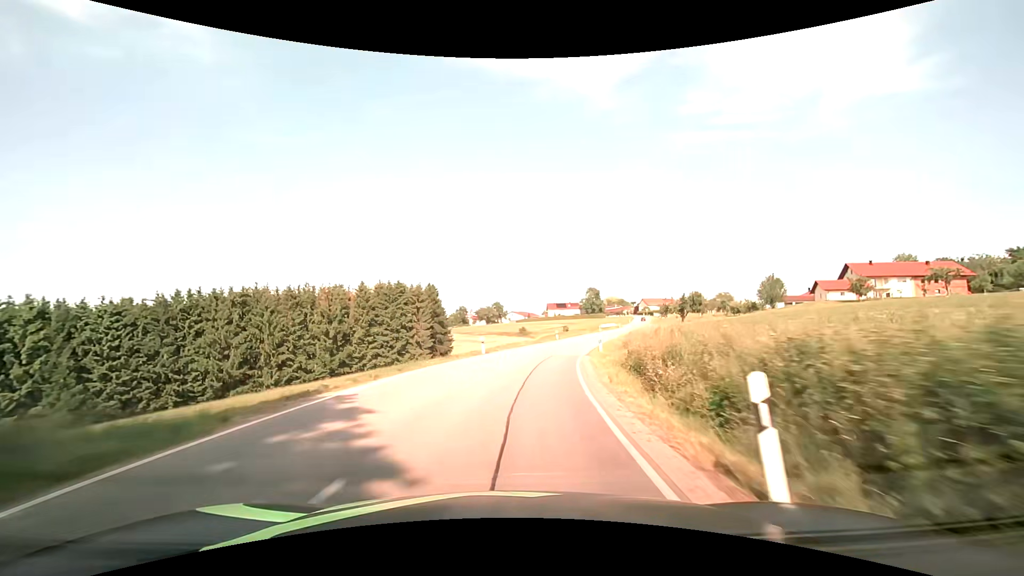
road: secondary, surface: asphalt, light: Day
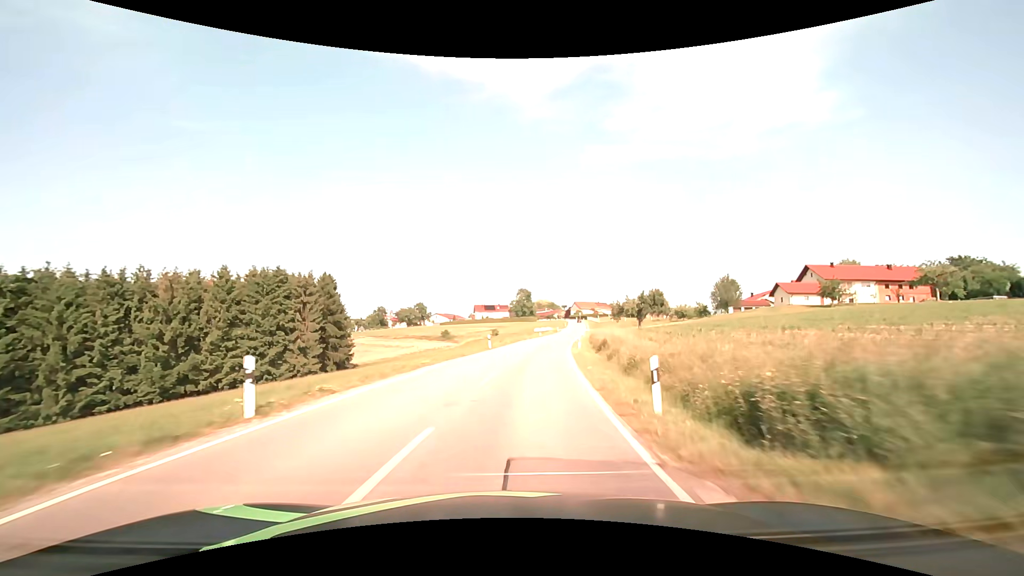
(+1.7, +21.3) m; +9°
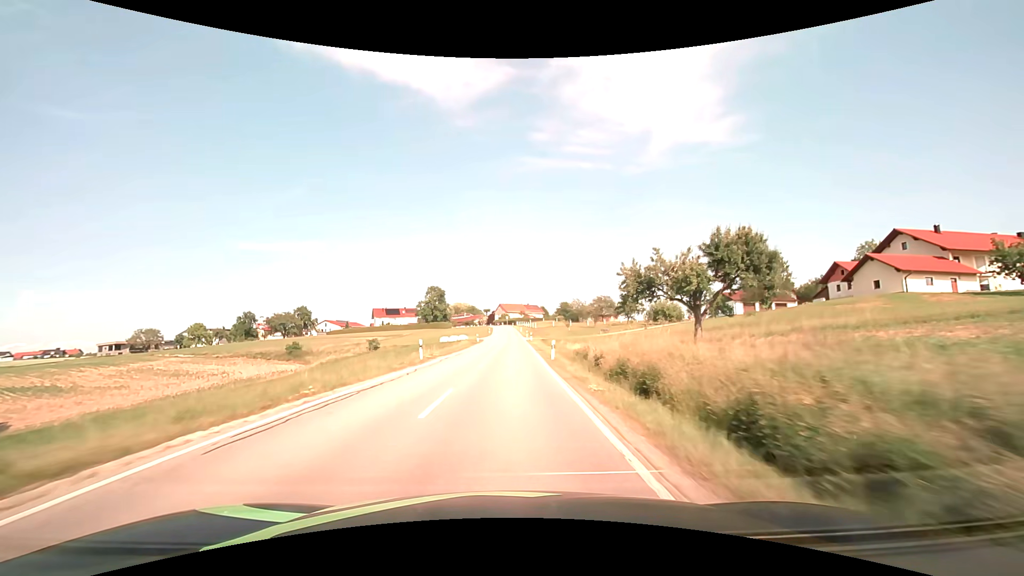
(+5.8, +53.1) m; +9°
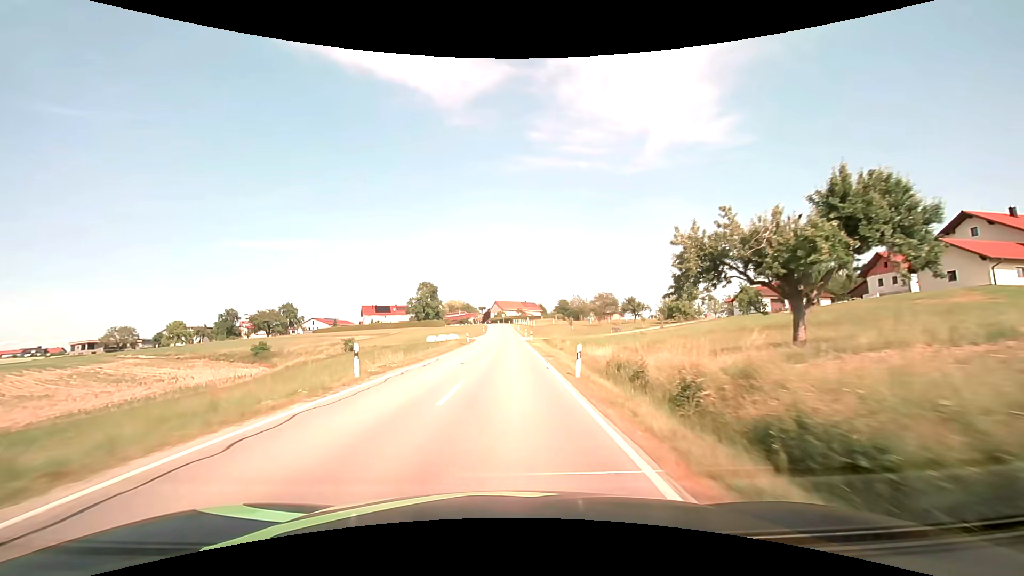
(0.0, +10.7) m; 0°
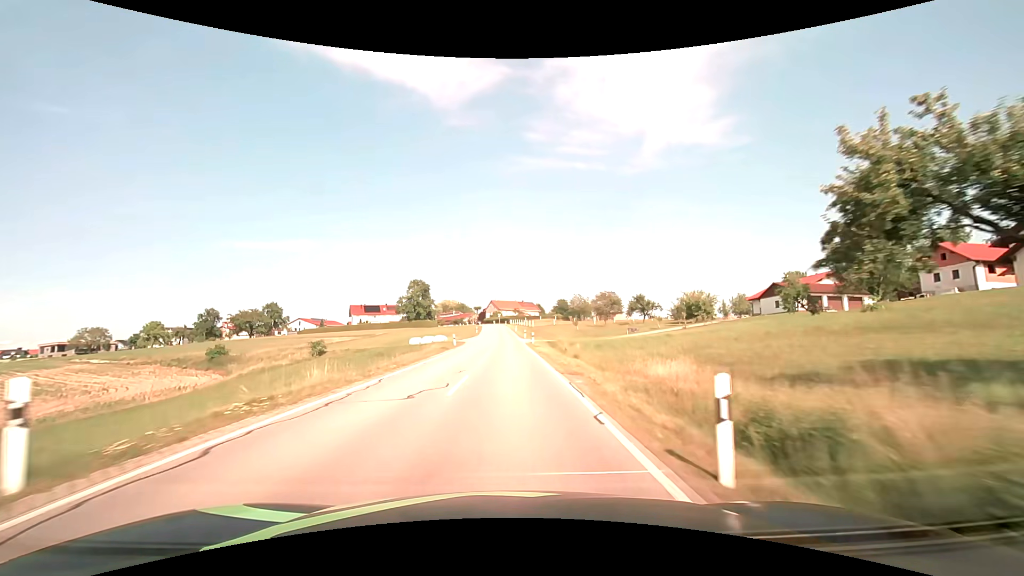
(0.0, +10.7) m; 0°
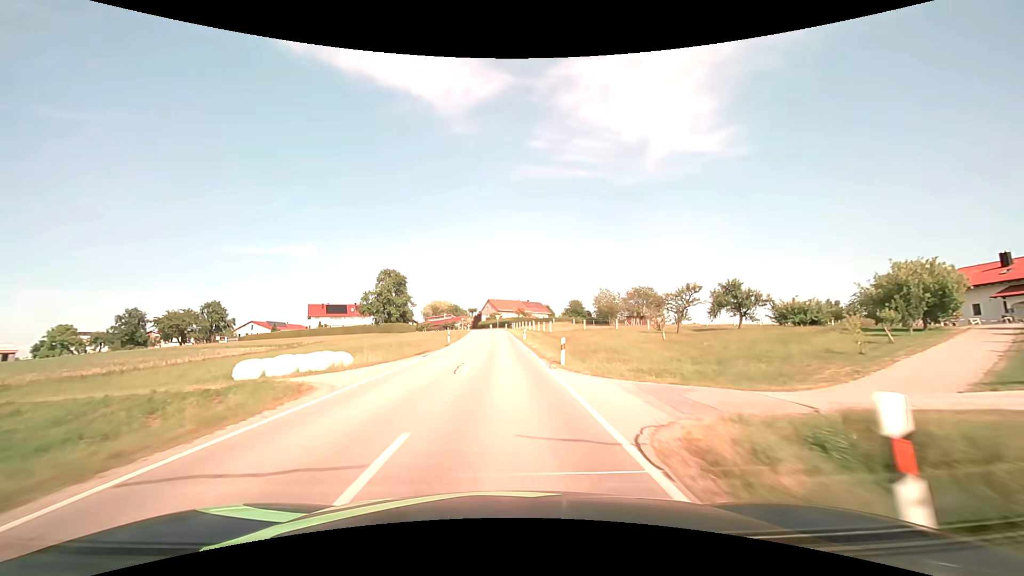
(+0.1, +42.8) m; 0°
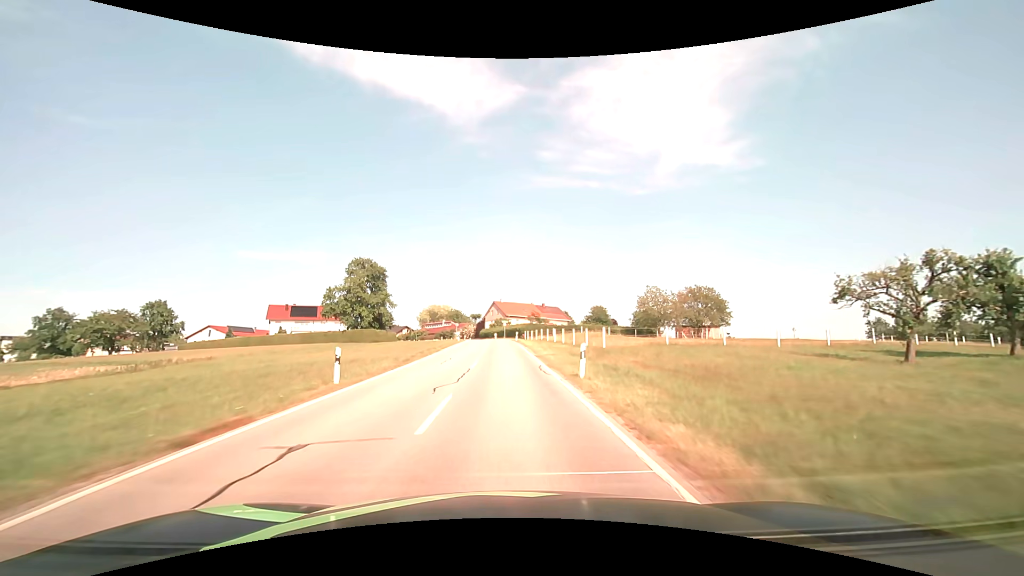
(-0.3, +32.0) m; -1°
